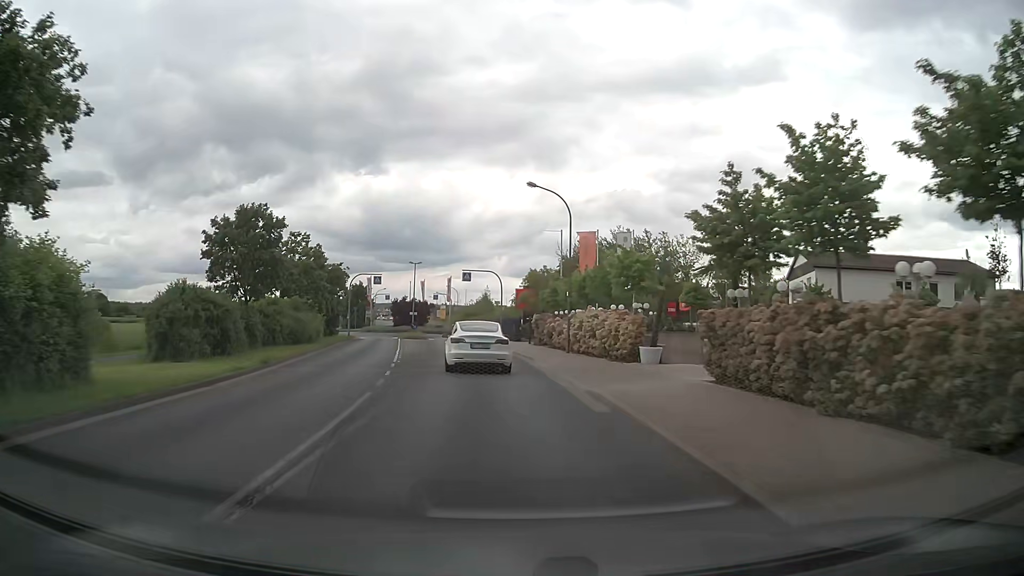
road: tertiary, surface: asphalt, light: Day
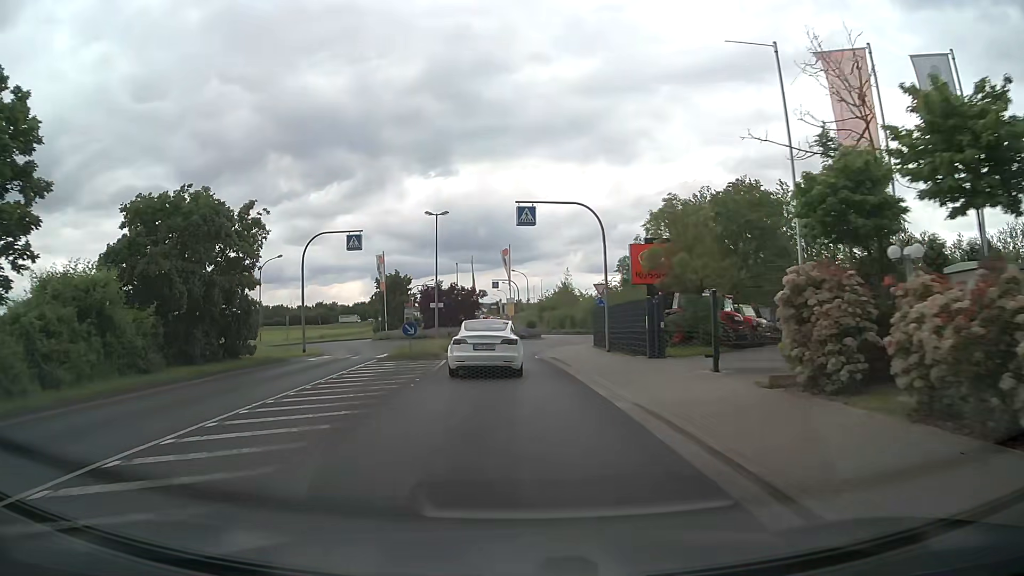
(-1.4, +32.1) m; -6°
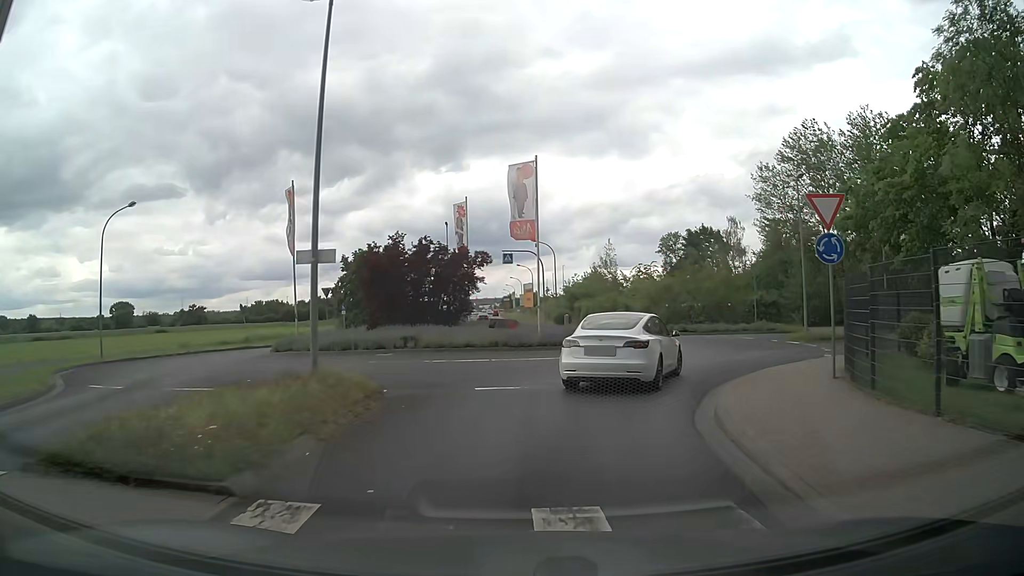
(-1.1, +26.7) m; -2°
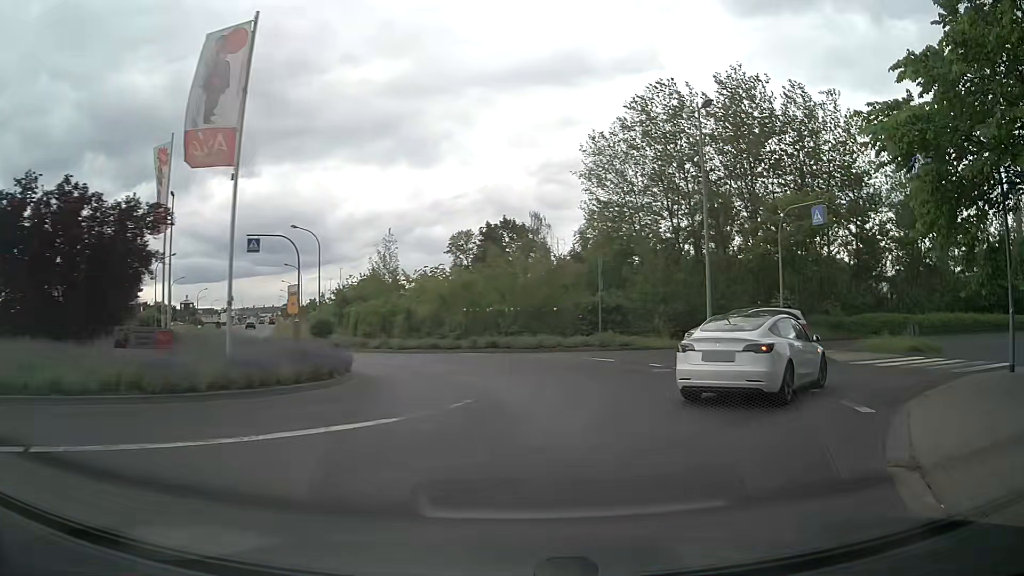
(+1.6, +13.1) m; +19°
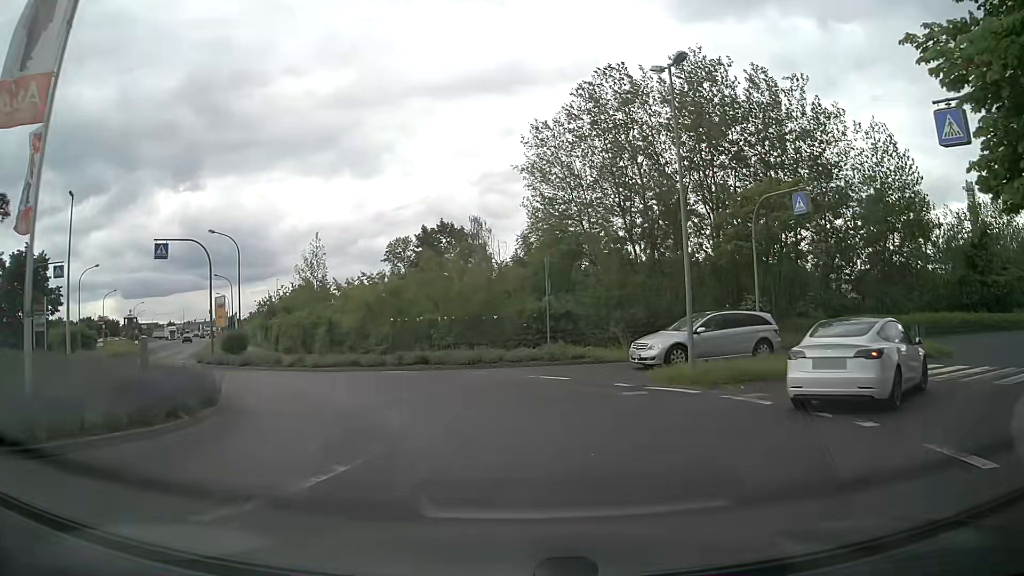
(+0.2, +4.4) m; +5°
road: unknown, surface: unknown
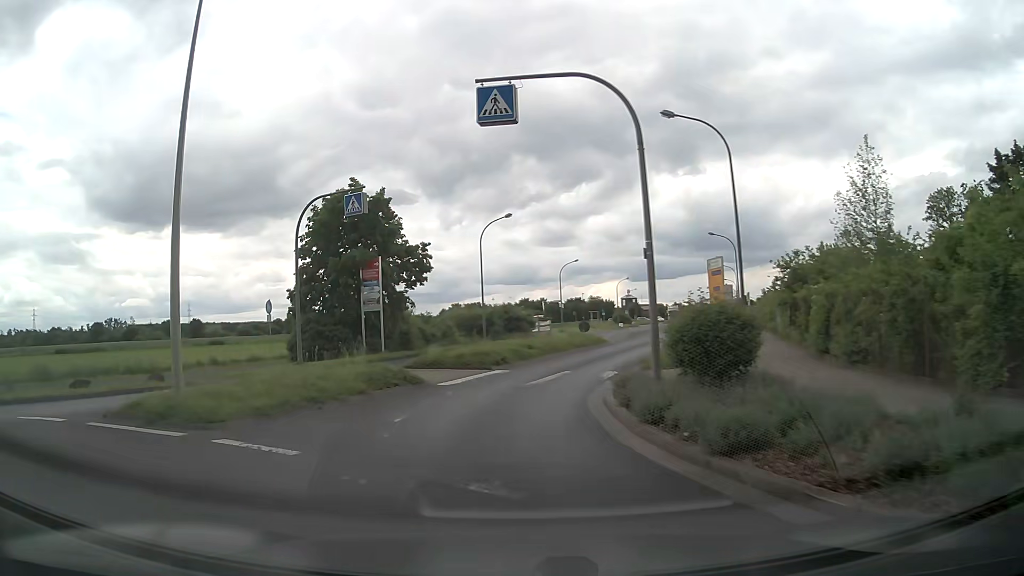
(-7.0, +20.8) m; -43°
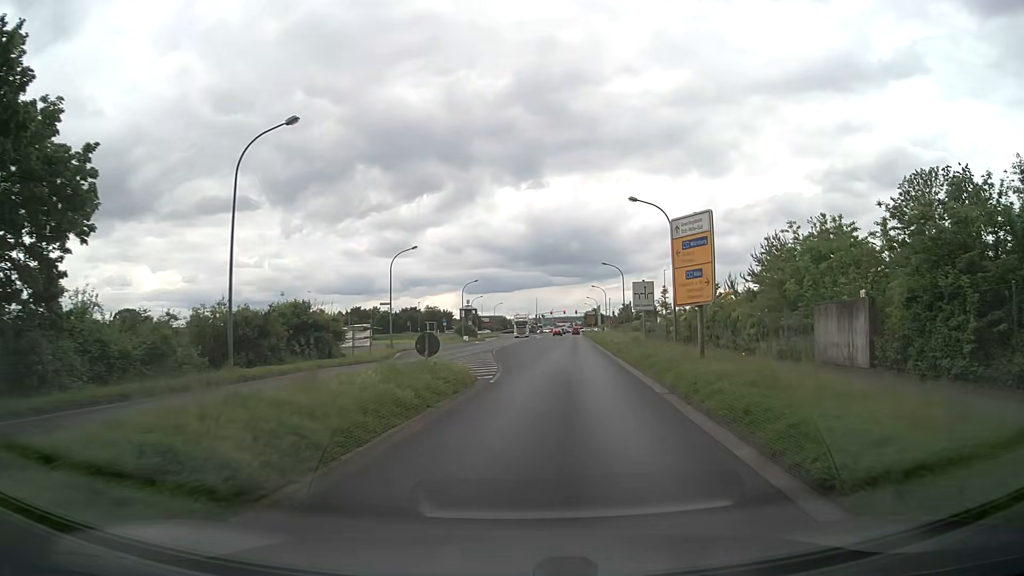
(+0.8, +20.7) m; +12°
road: tertiary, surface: asphalt
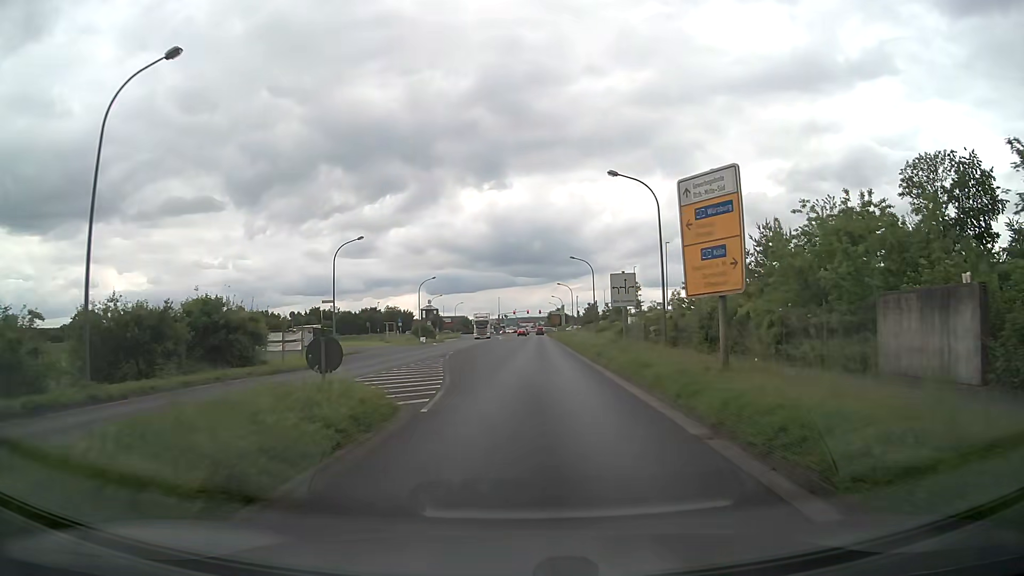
(+0.2, +6.0) m; +4°
